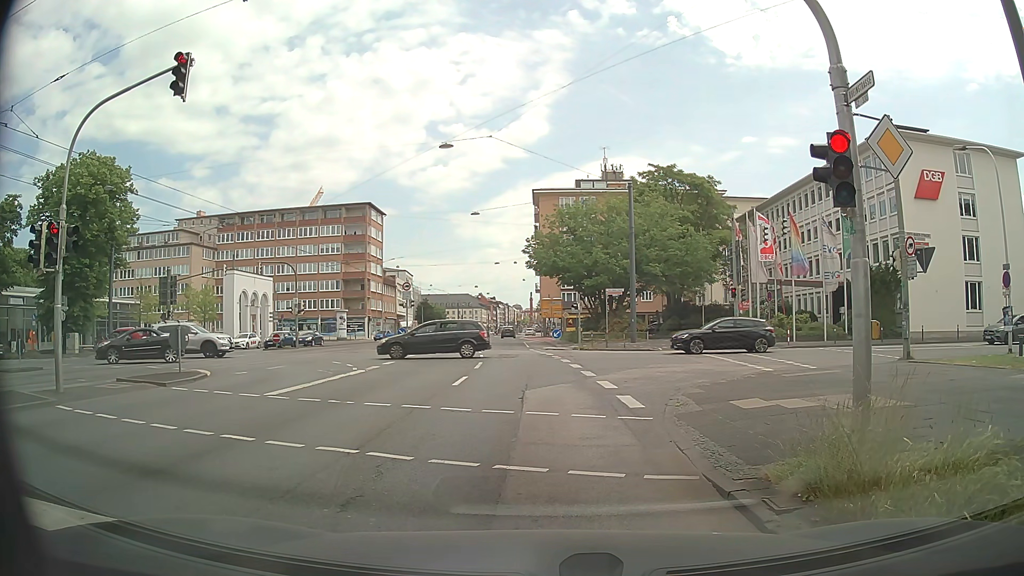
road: primary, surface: asphalt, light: Day
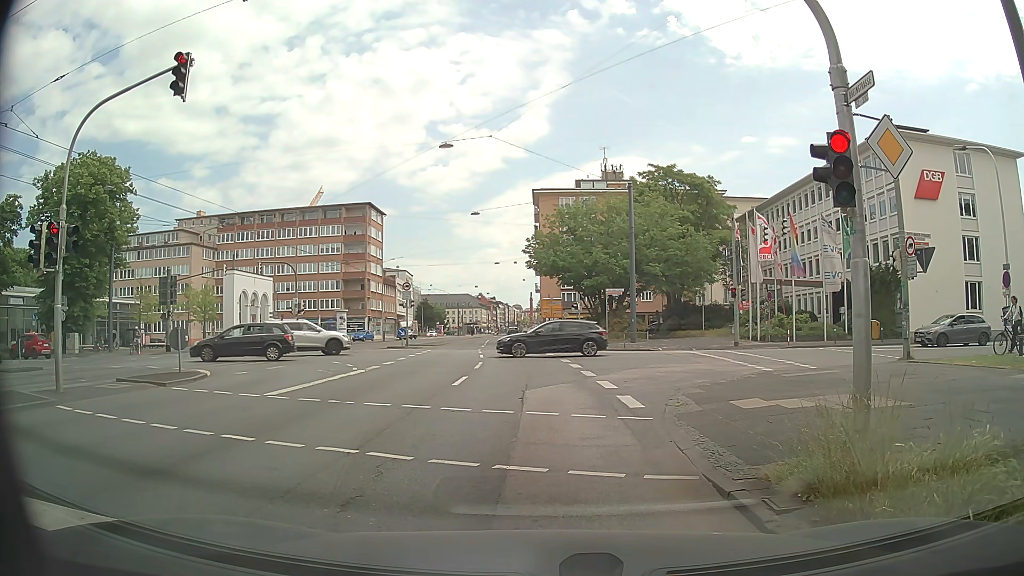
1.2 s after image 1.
(0.0, 0.0) m; 0°
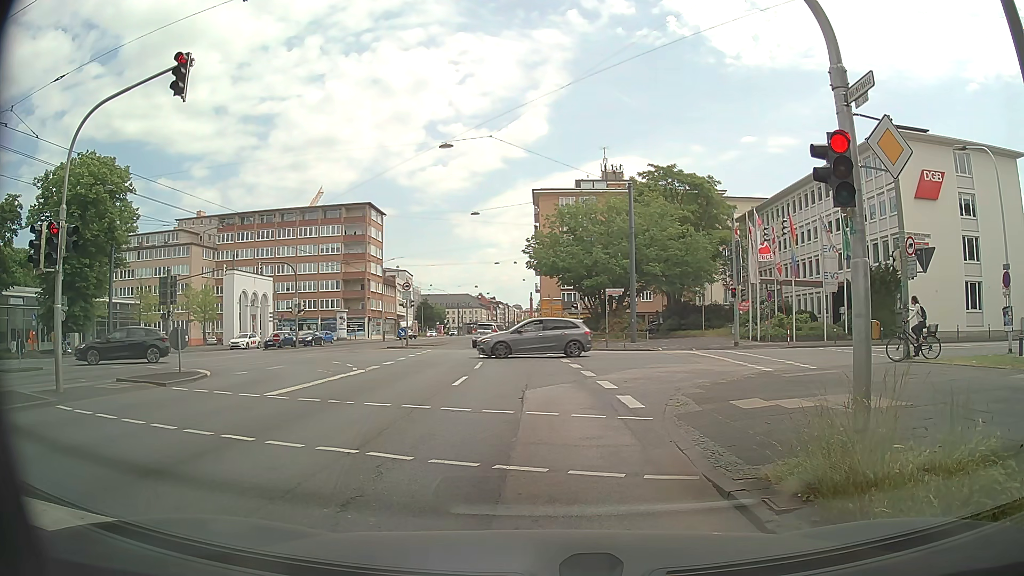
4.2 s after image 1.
(0.0, 0.0) m; 0°
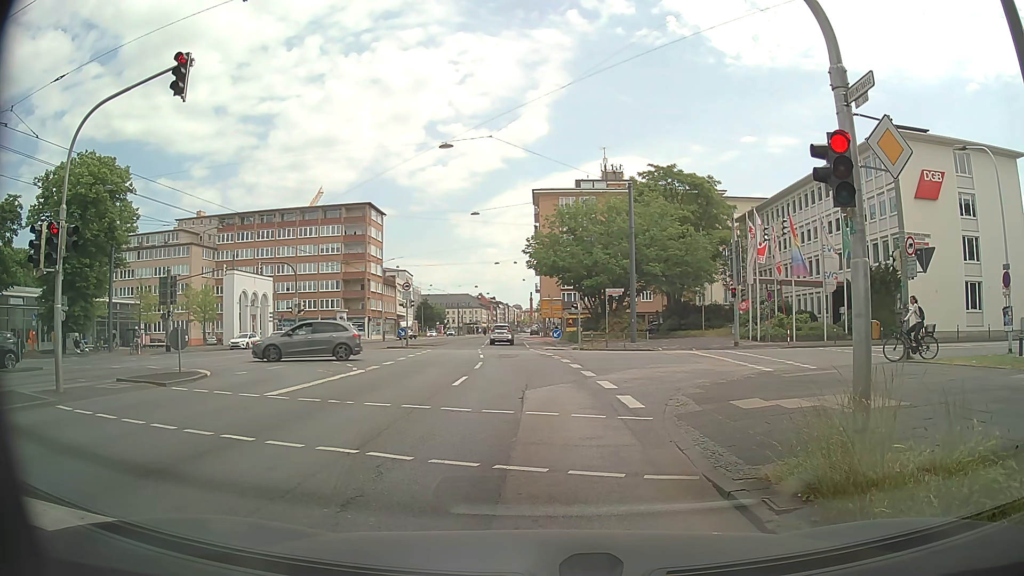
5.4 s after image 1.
(0.0, 0.0) m; 0°
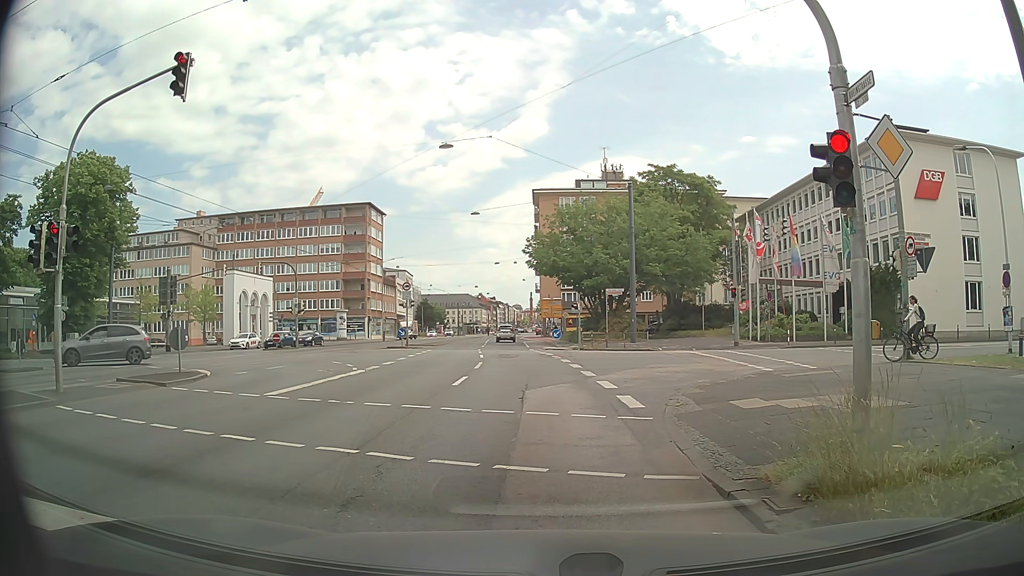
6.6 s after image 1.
(0.0, 0.0) m; 0°
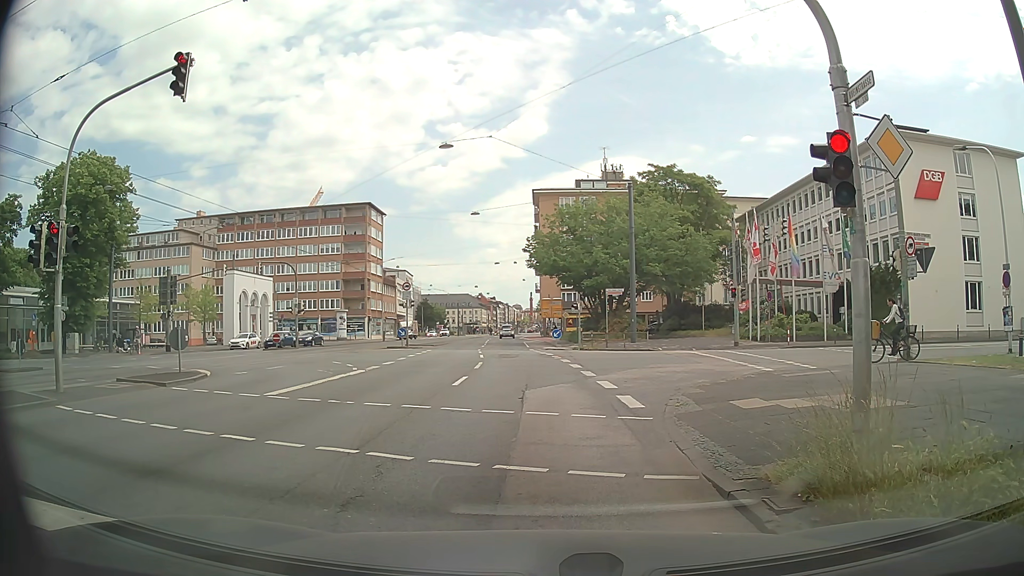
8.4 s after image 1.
(0.0, 0.0) m; 0°
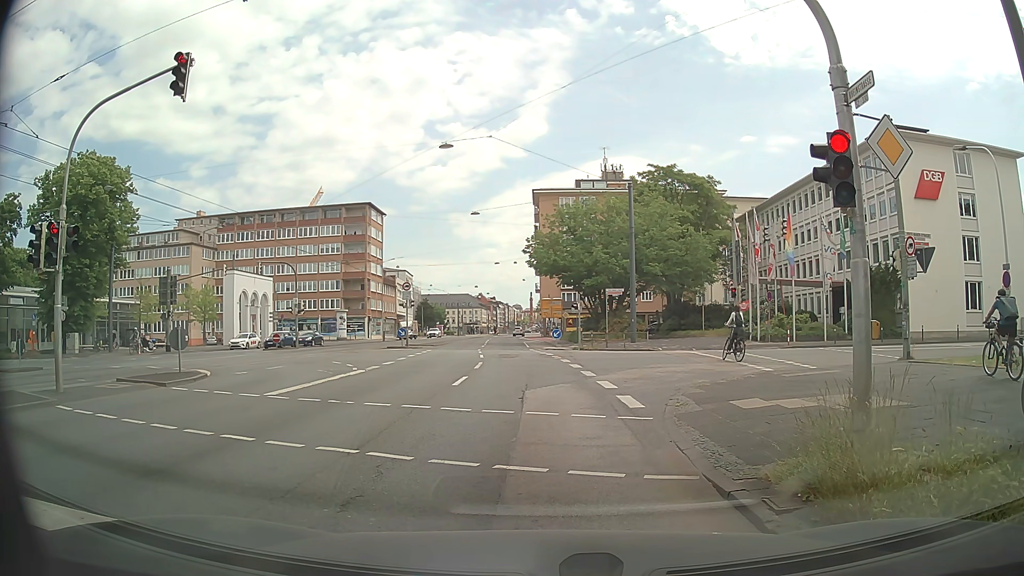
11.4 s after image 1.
(0.0, 0.0) m; 0°
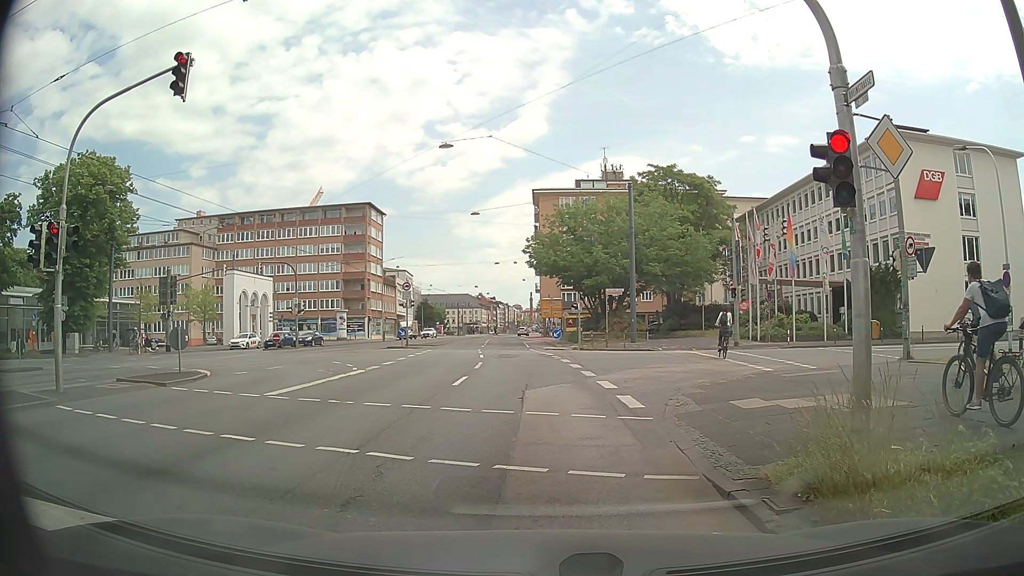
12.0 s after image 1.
(0.0, 0.0) m; 0°
